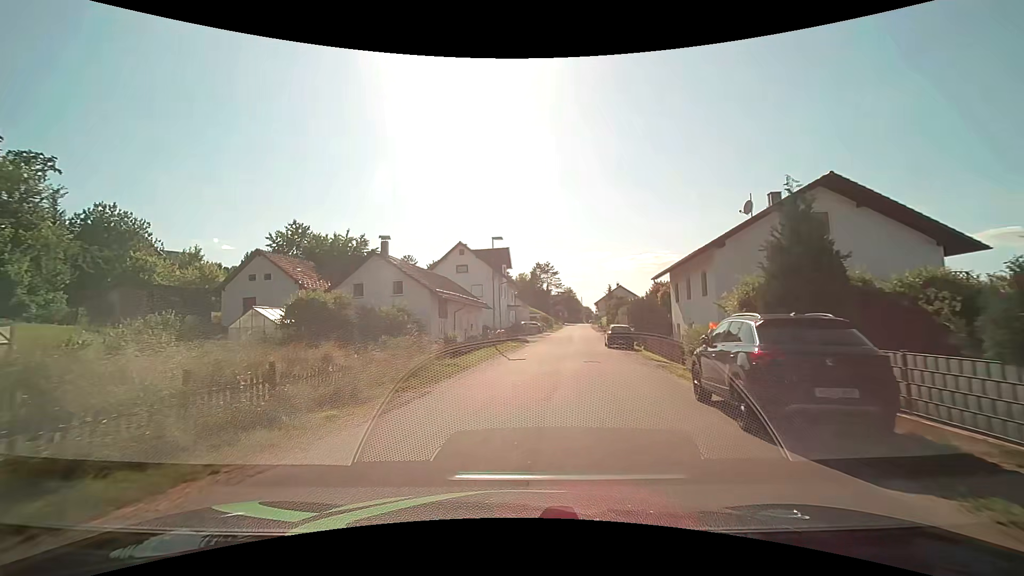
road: unclassified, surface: asphalt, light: Day
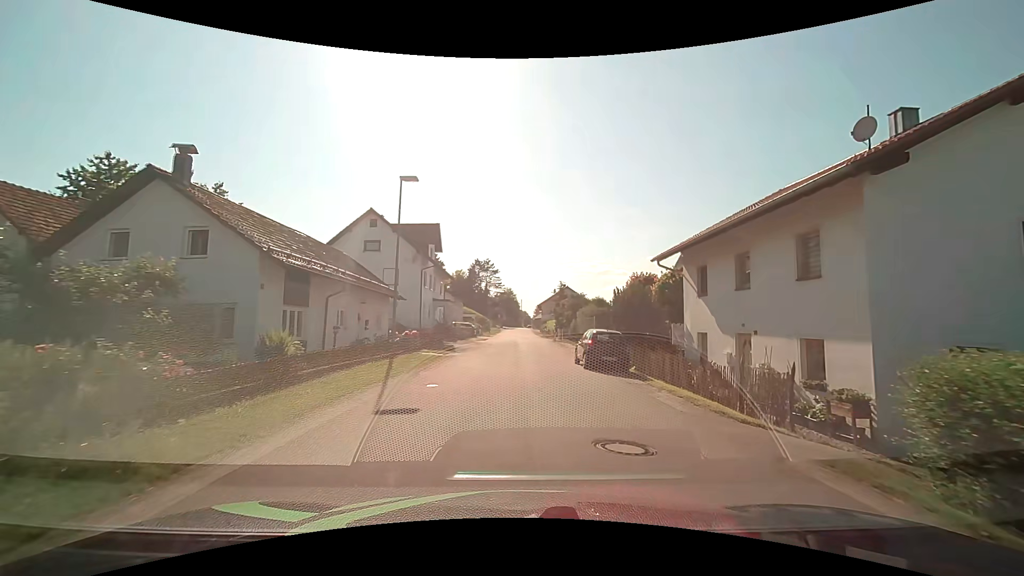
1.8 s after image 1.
(+0.6, +13.8) m; +7°
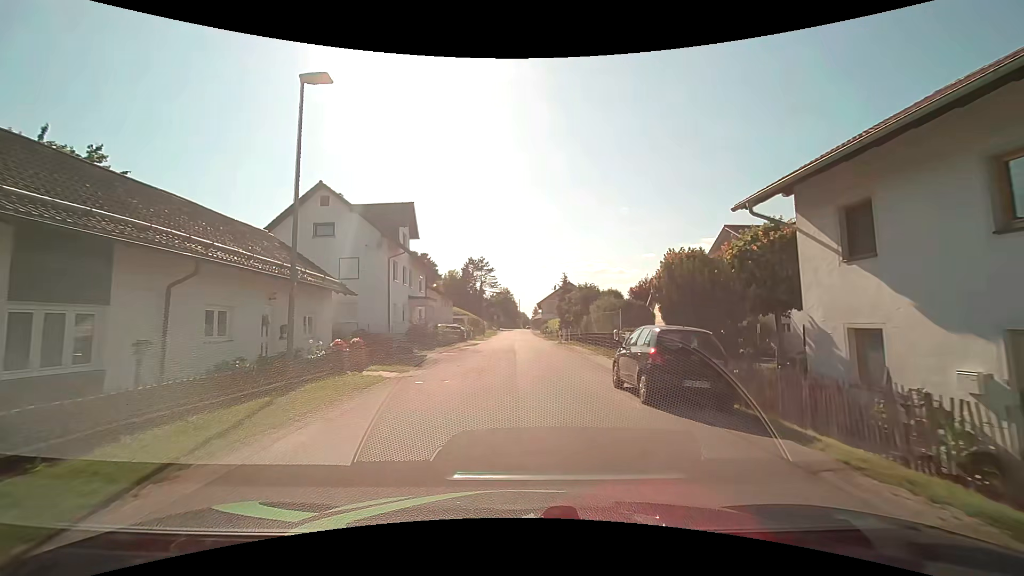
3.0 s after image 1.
(+0.1, +9.1) m; +1°
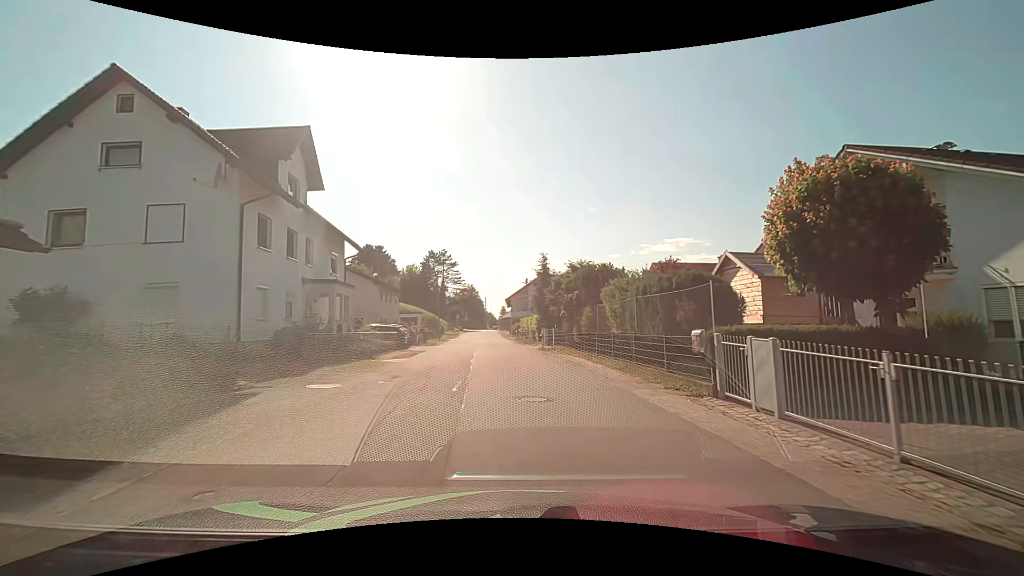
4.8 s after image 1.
(0.0, +13.9) m; +3°
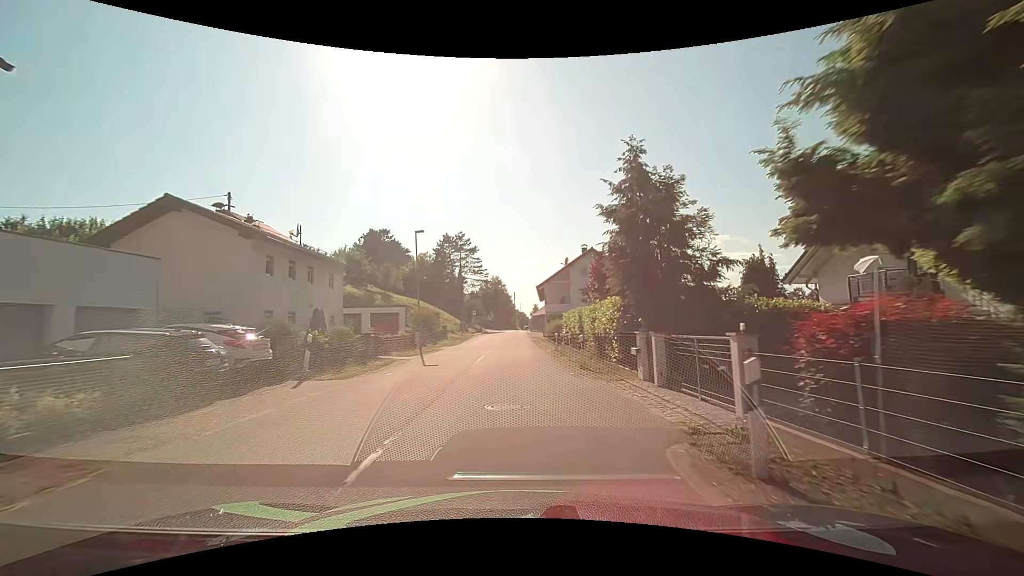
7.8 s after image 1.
(0.0, +24.2) m; -3°
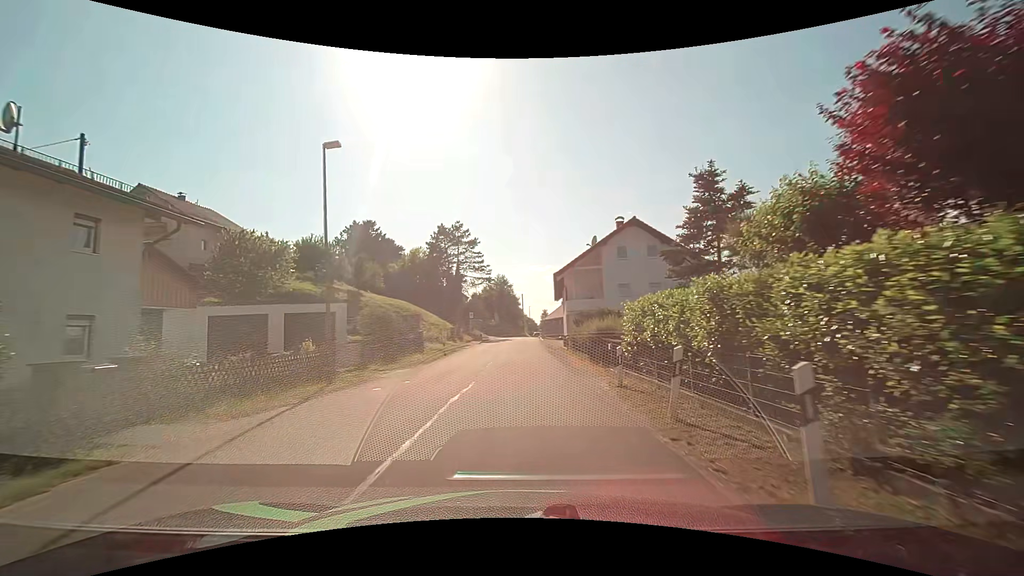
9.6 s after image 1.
(-0.1, +16.2) m; -1°
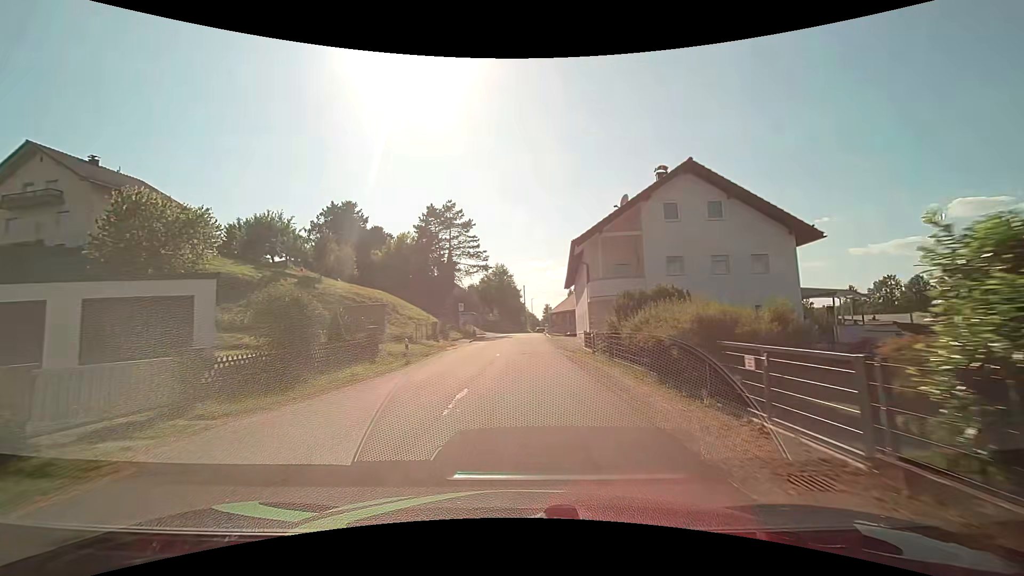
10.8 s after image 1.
(0.0, +11.5) m; 0°
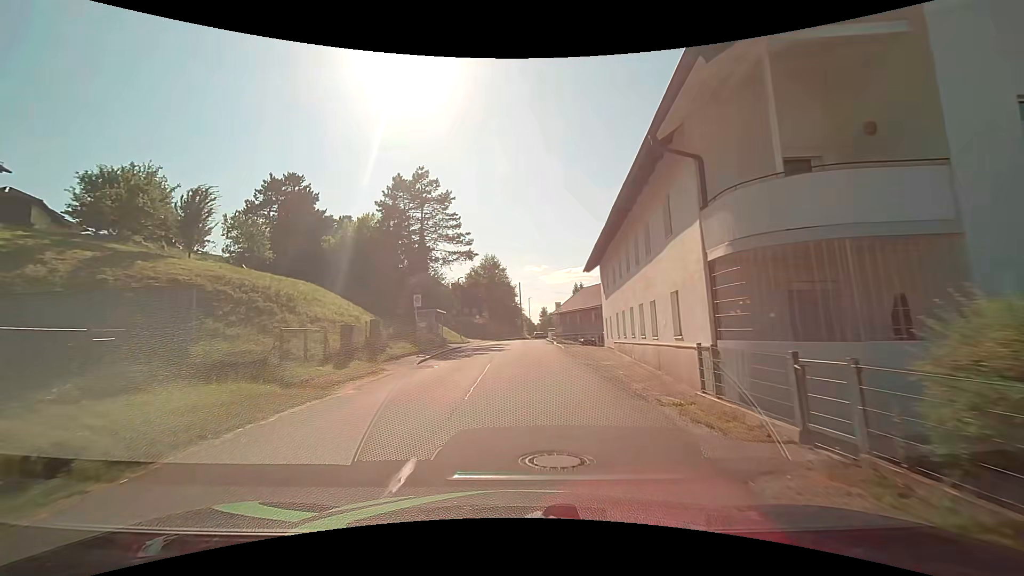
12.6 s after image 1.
(0.0, +18.1) m; +1°
(0, +10) (0, +20) (0, +30) (0, +40) (+1, +50) (+1, +60) (+3, +70) (+5, +80) (+6, +90) (+7, +99) m
